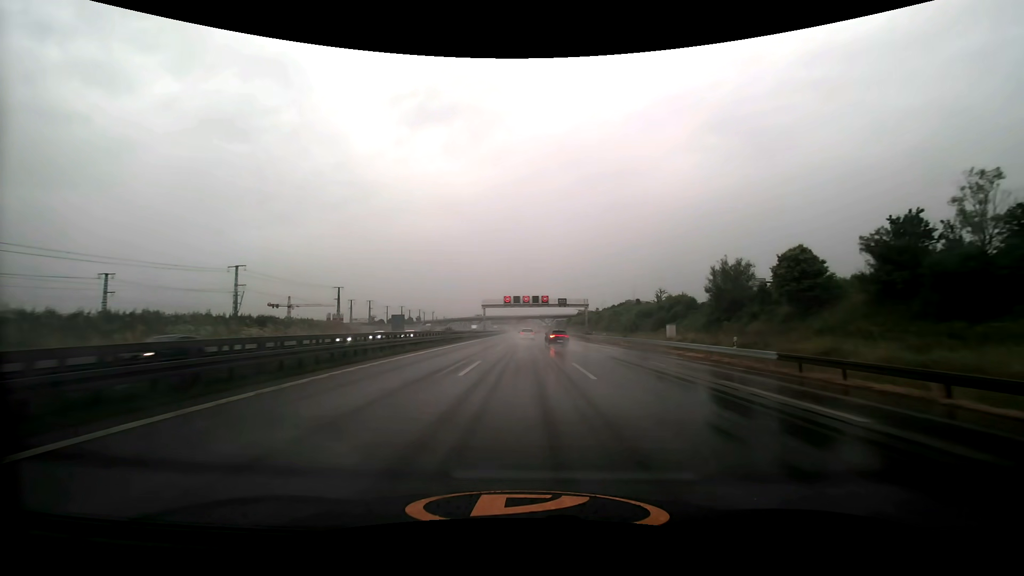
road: motorway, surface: asphalt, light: Day
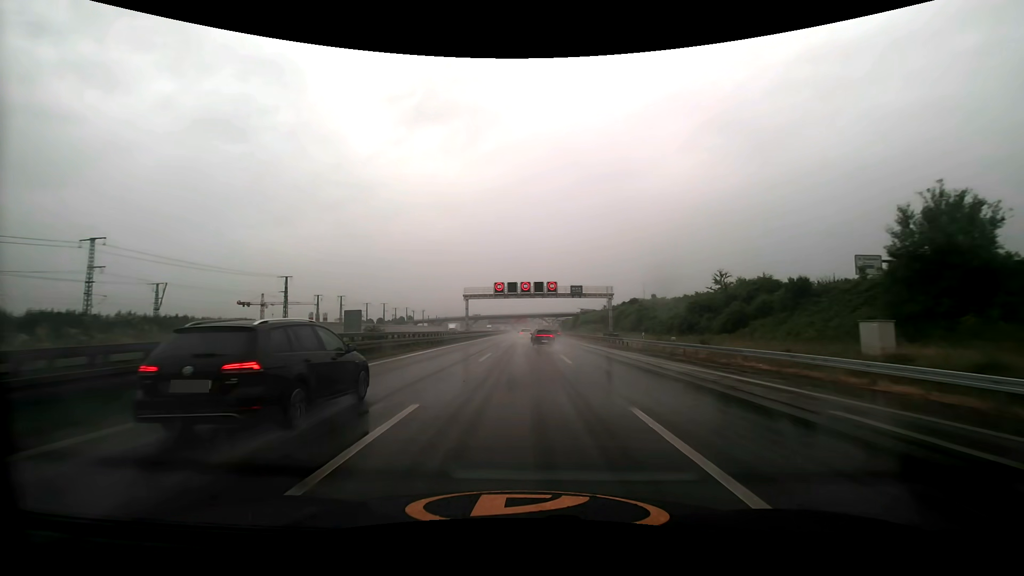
(0.0, +29.7) m; 0°
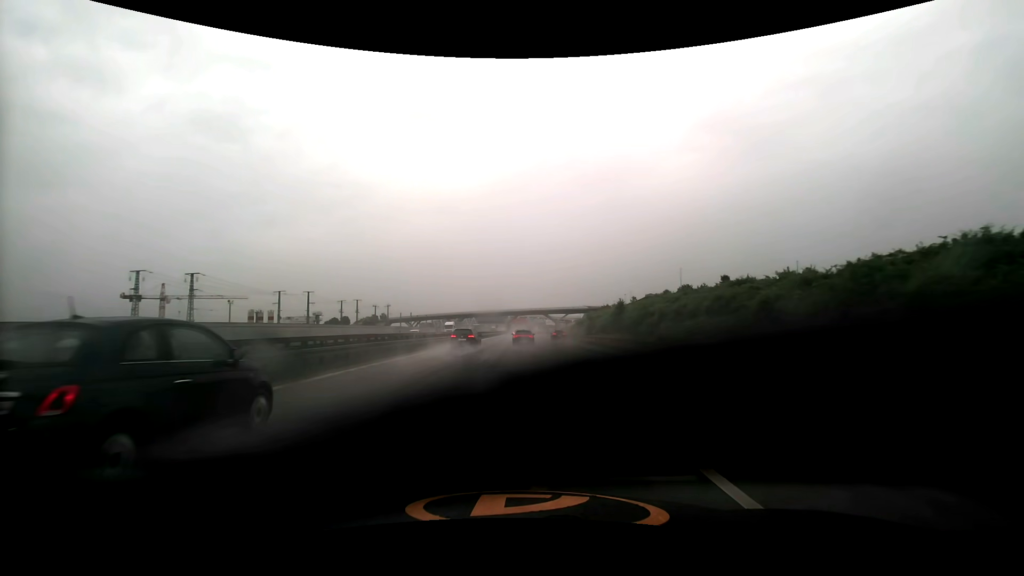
(+0.1, +73.4) m; 0°
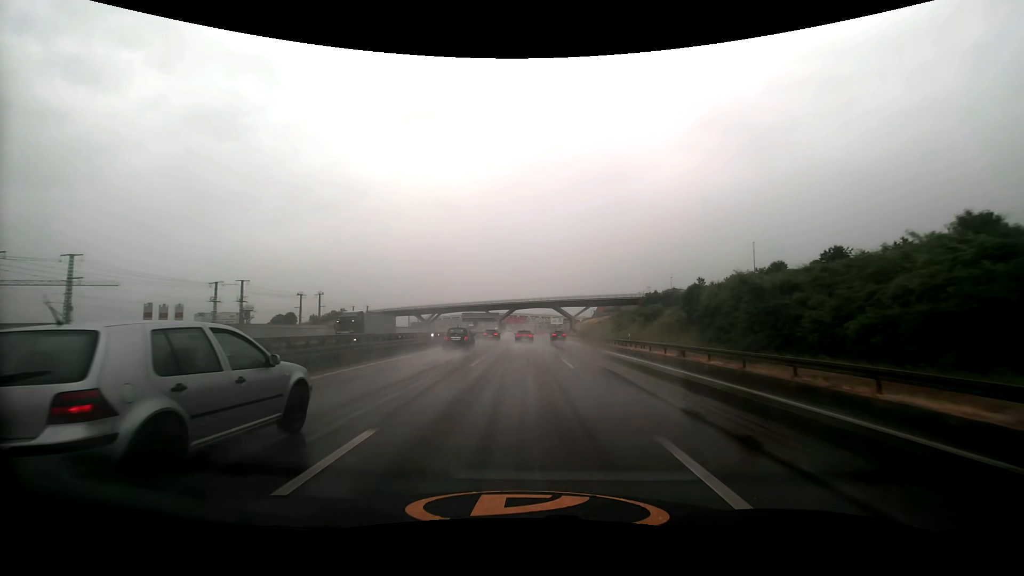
(-0.3, +73.5) m; 0°
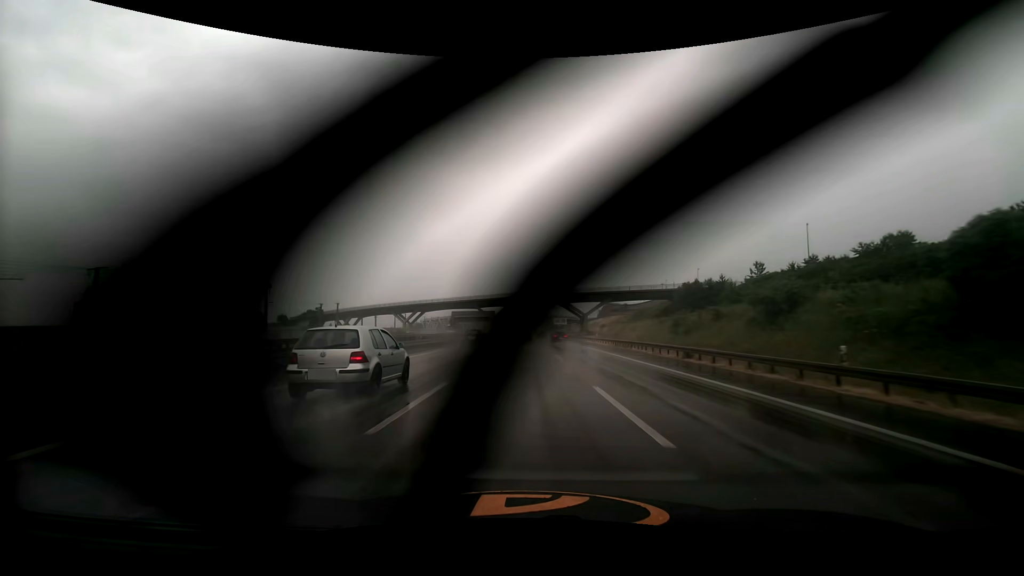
(0.0, +30.2) m; 0°
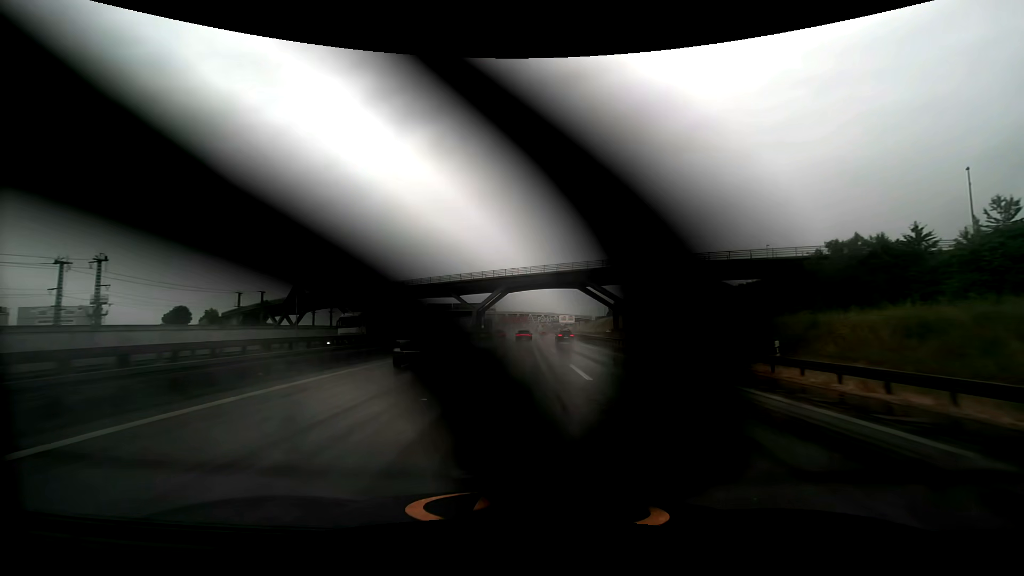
(-0.1, +46.5) m; 0°
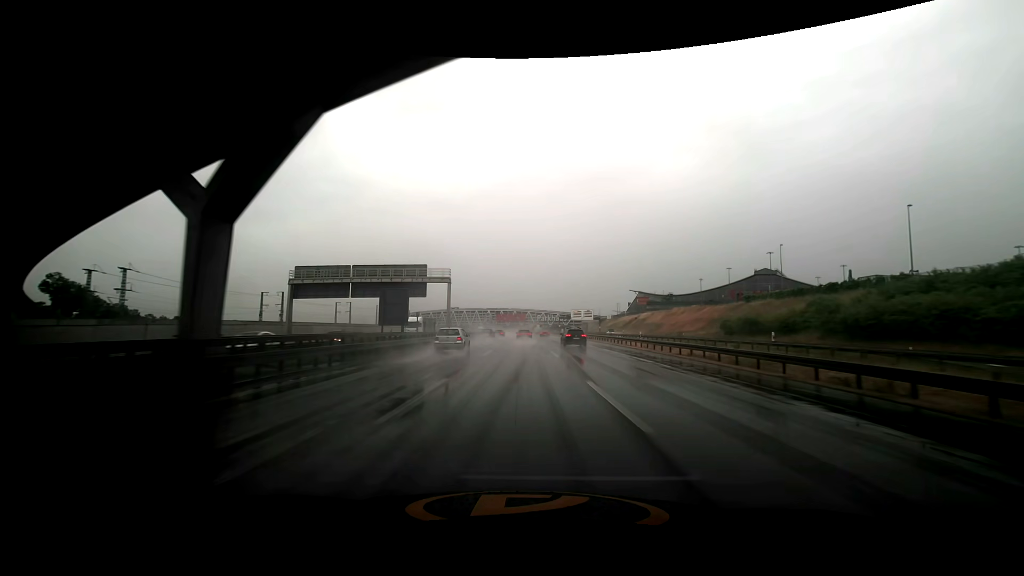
(+0.2, +79.6) m; 0°
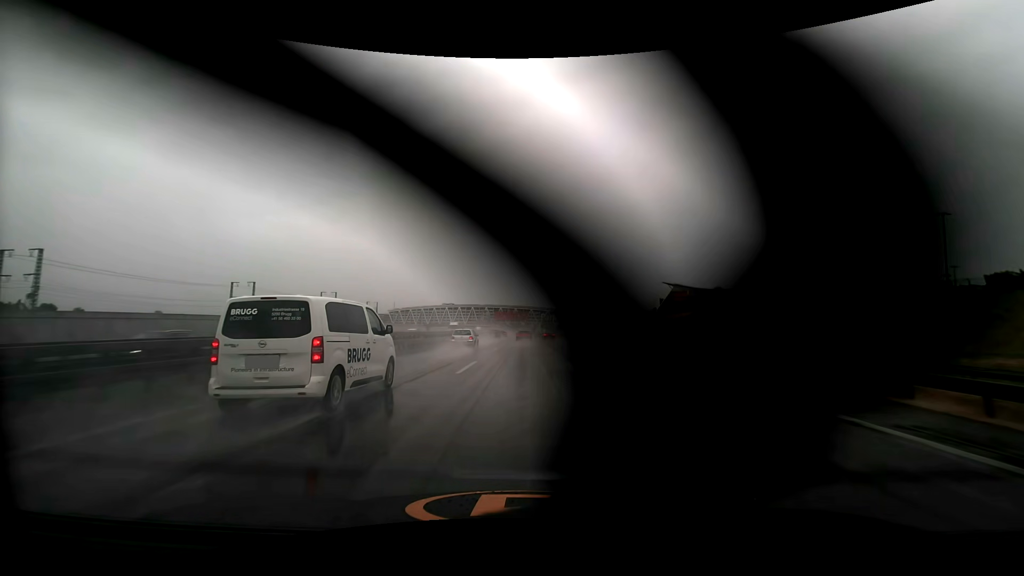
(-0.1, +64.2) m; 0°
(0, +10) (0, +20) (0, +30) (0, +40) (0, +50) (0, +60) (0, +70) (0, +80) (0, +90) (-1, +100) m
